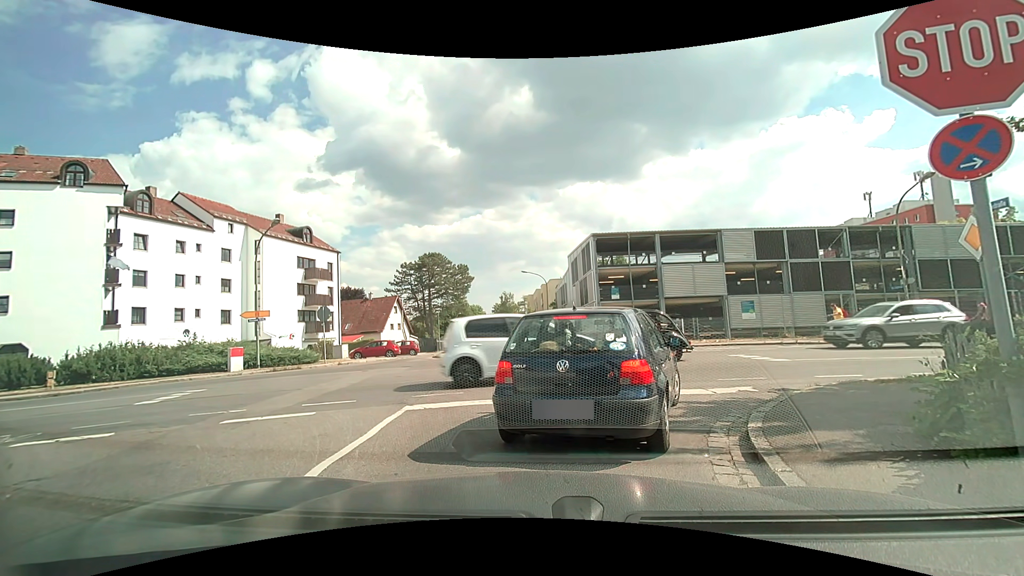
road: residential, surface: asphalt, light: Day
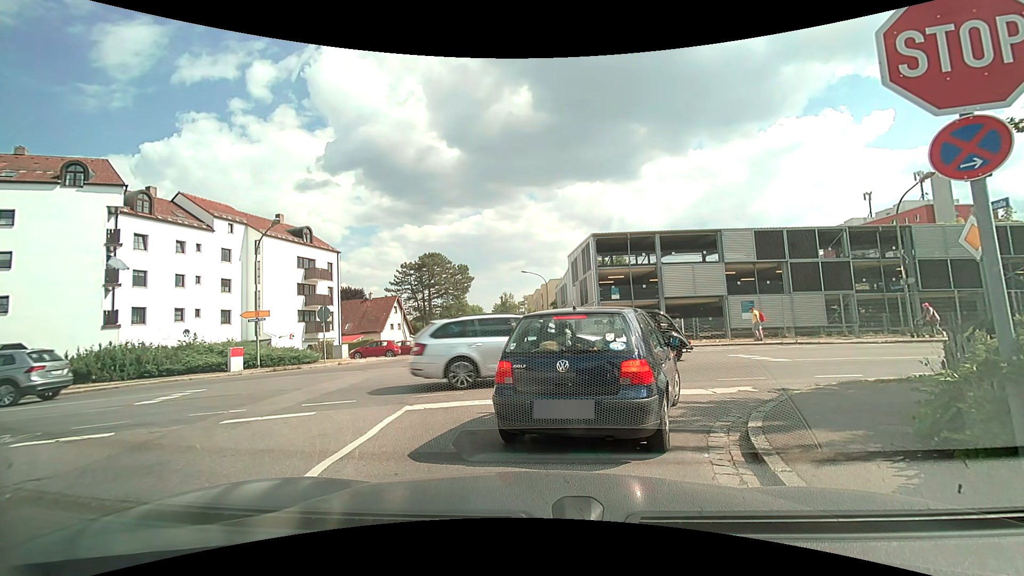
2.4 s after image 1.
(0.0, 0.0) m; 0°
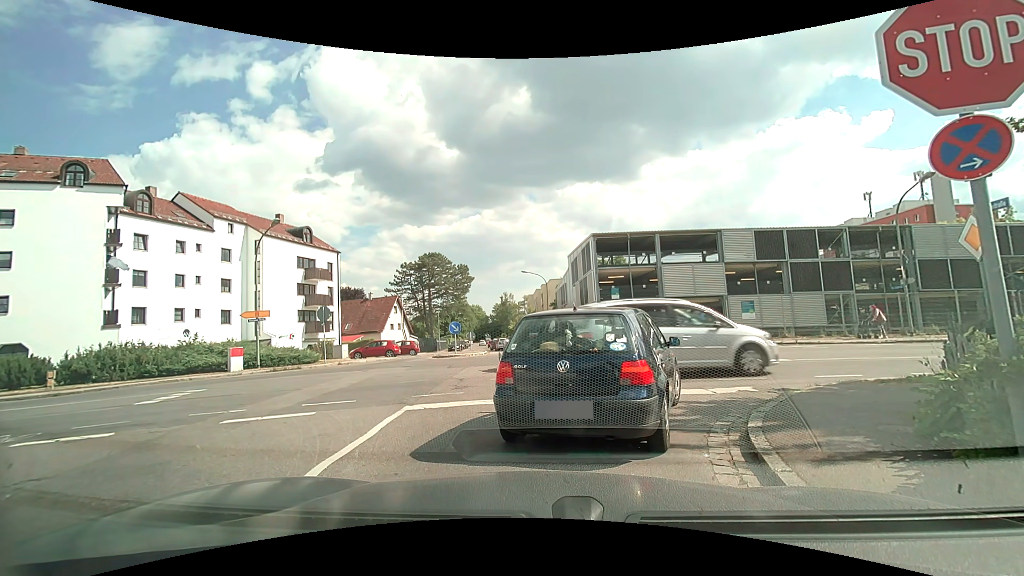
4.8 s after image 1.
(0.0, 0.0) m; 0°
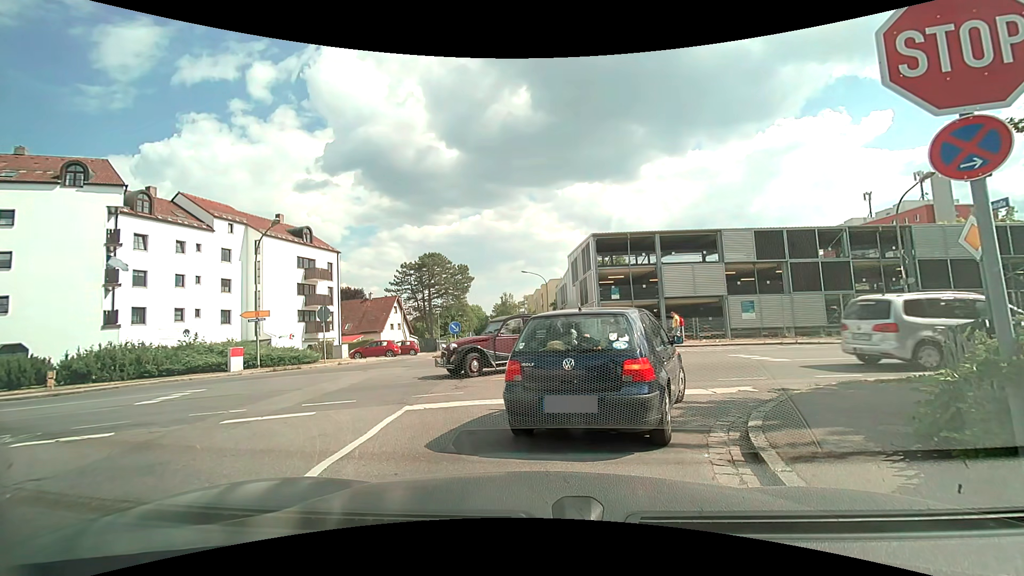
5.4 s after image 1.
(0.0, 0.0) m; 0°
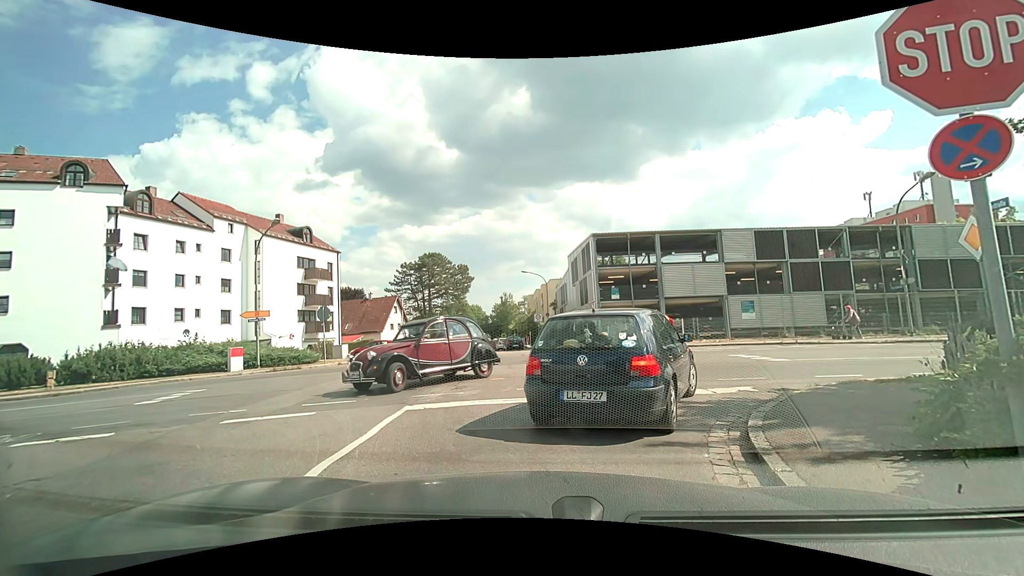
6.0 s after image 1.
(0.0, 0.0) m; 0°
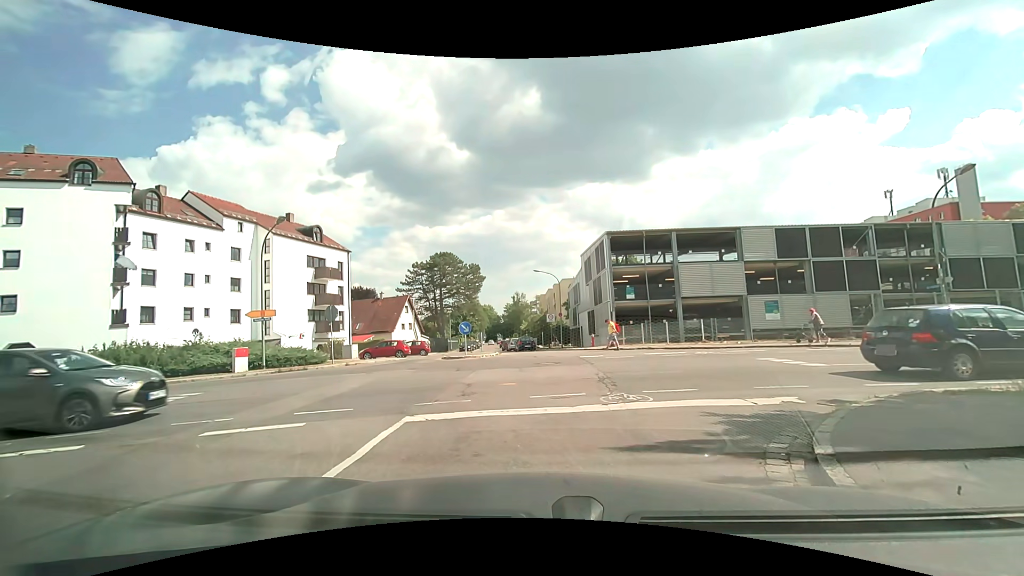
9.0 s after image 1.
(0.0, +0.9) m; 0°
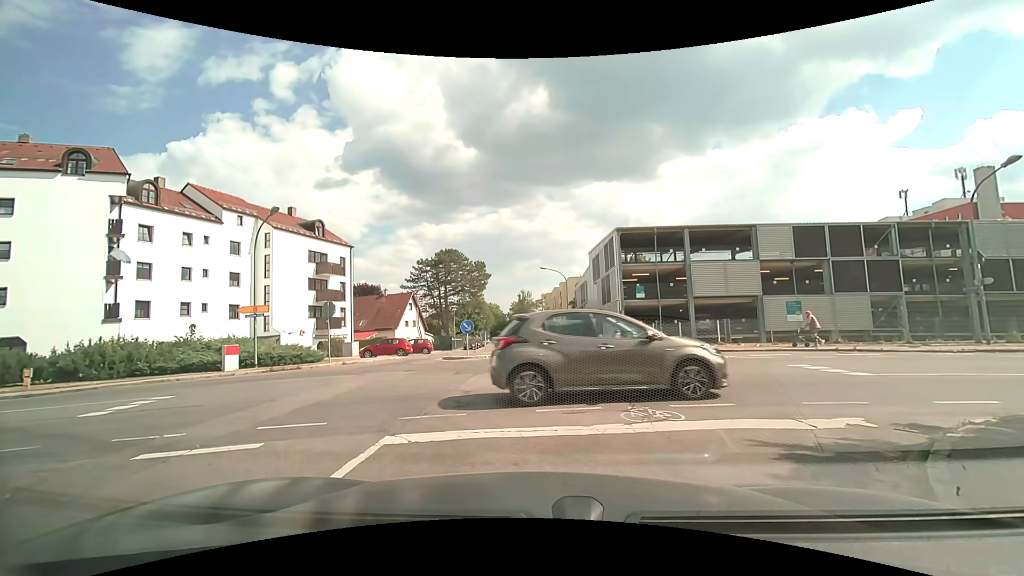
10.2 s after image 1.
(0.0, +1.4) m; 0°
